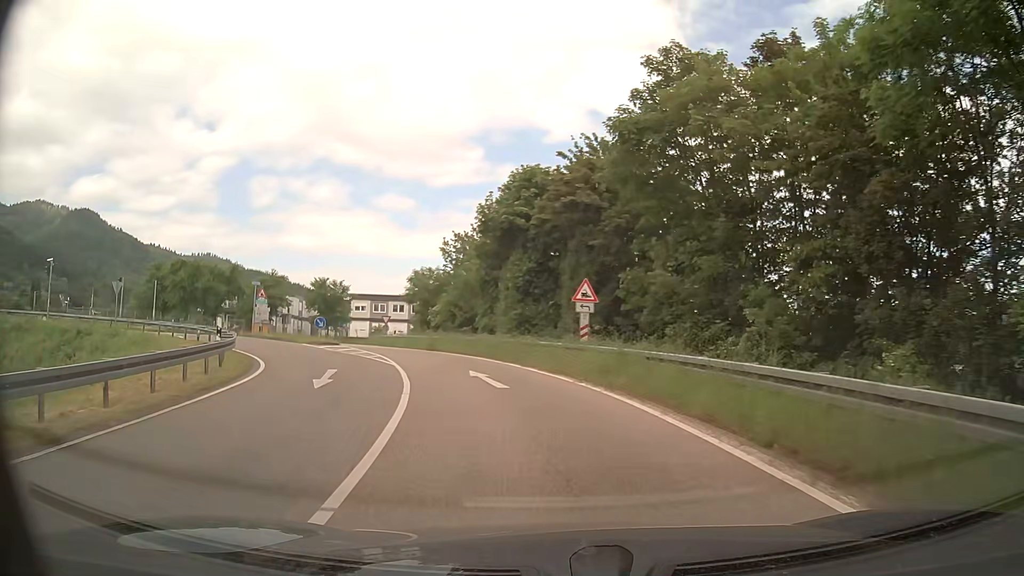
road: trunk_link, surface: asphalt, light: Day
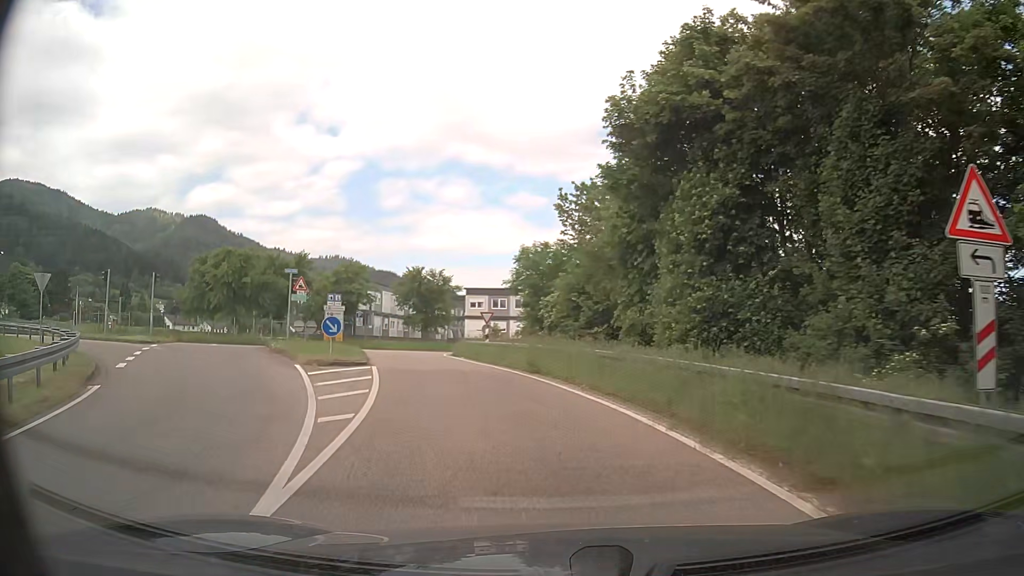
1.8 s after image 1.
(-1.4, +15.8) m; -11°
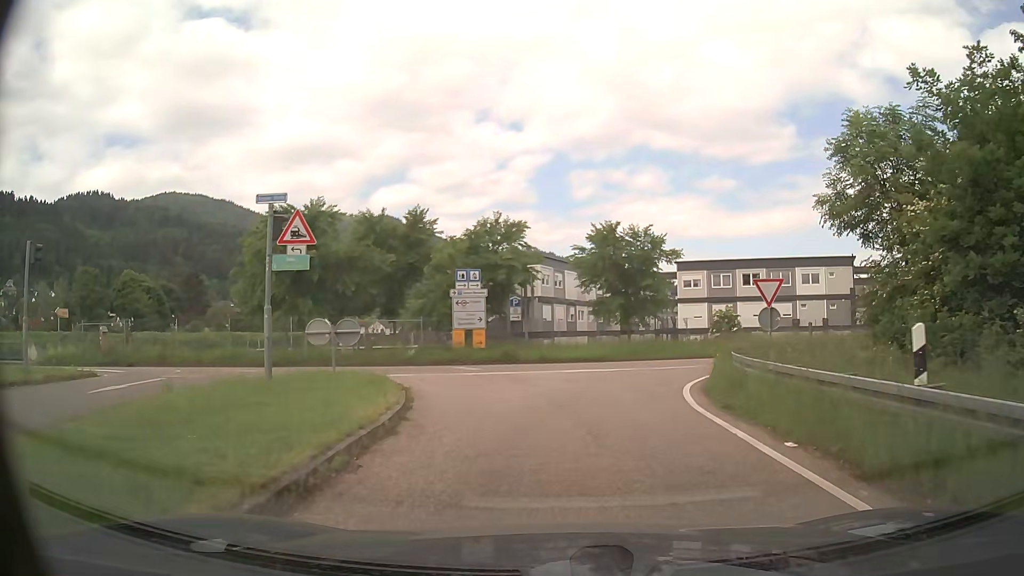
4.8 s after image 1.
(-4.0, +21.9) m; -17°
(0, +10) (+2, +20) (+9, +27) (+17, +32) (+26, +38) (+34, +44) (+41, +50) (+48, +57) (+55, +65) (+61, +73) m
